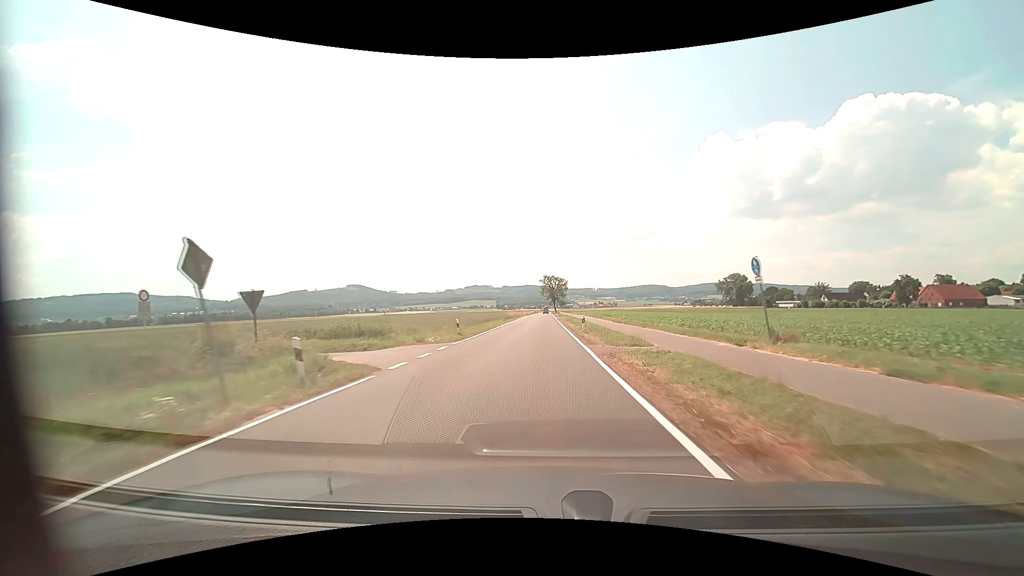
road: tertiary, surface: asphalt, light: Day
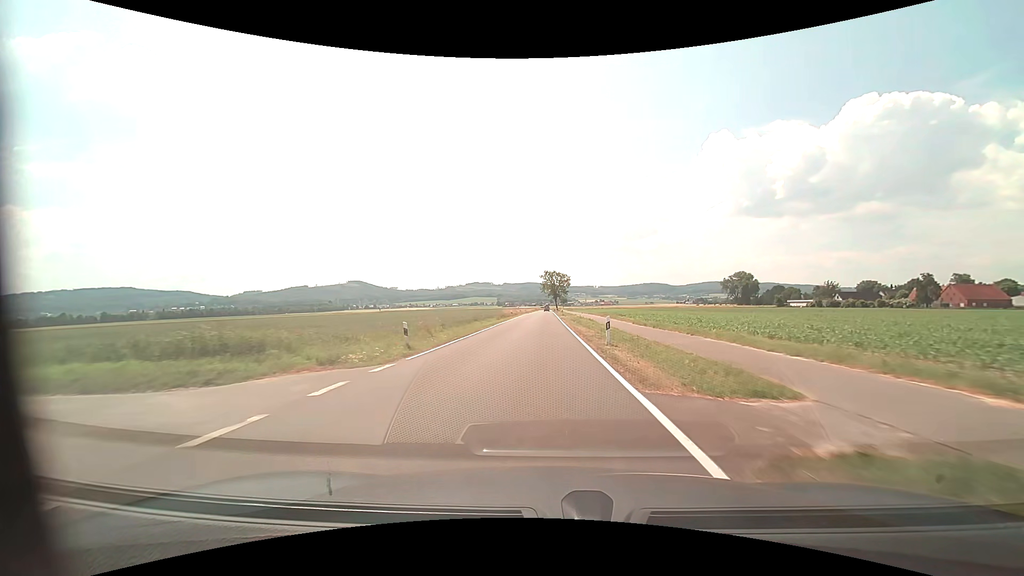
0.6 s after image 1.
(0.0, +10.4) m; 0°
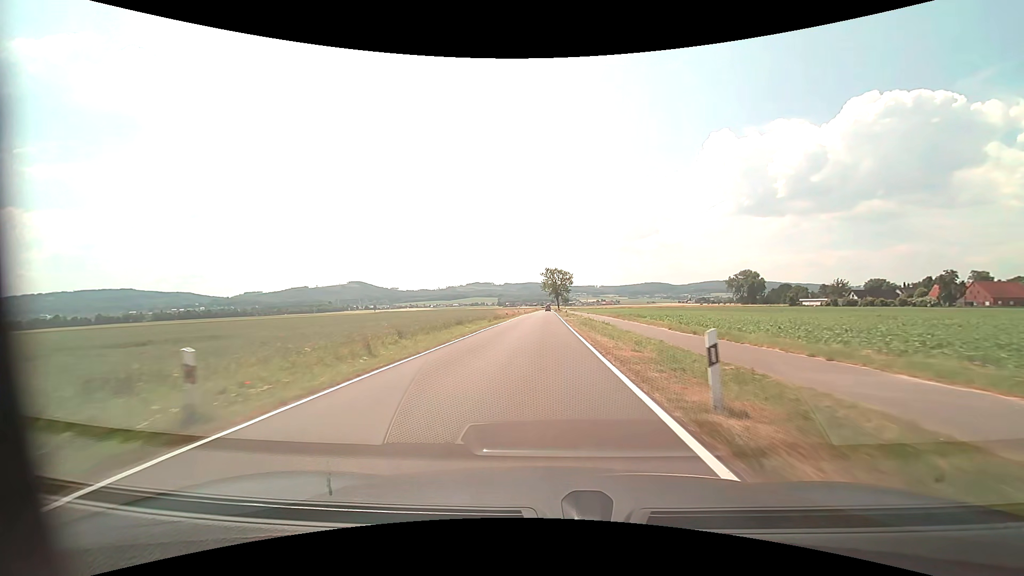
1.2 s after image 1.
(0.0, +10.5) m; 0°
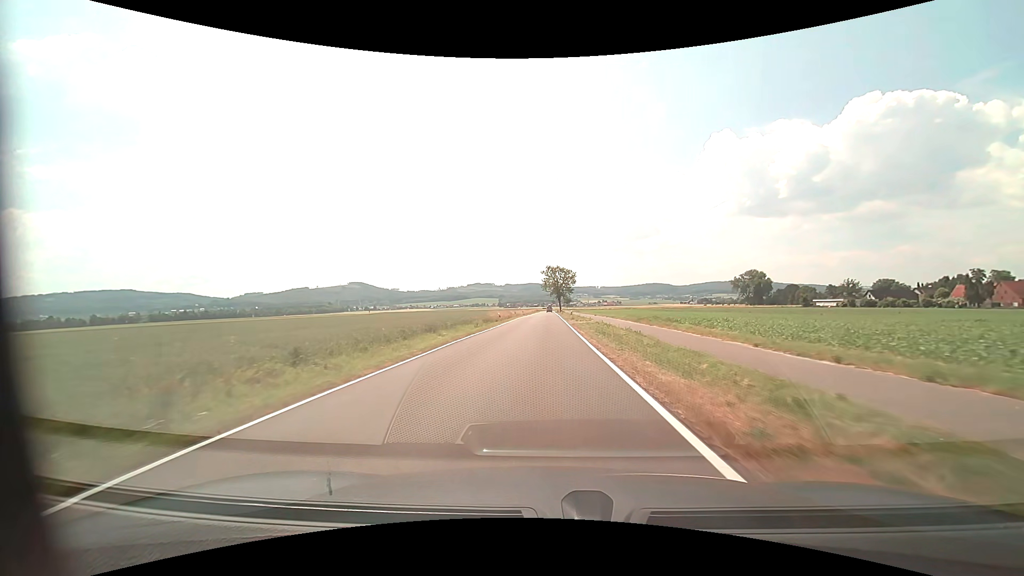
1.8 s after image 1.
(0.0, +10.5) m; 0°
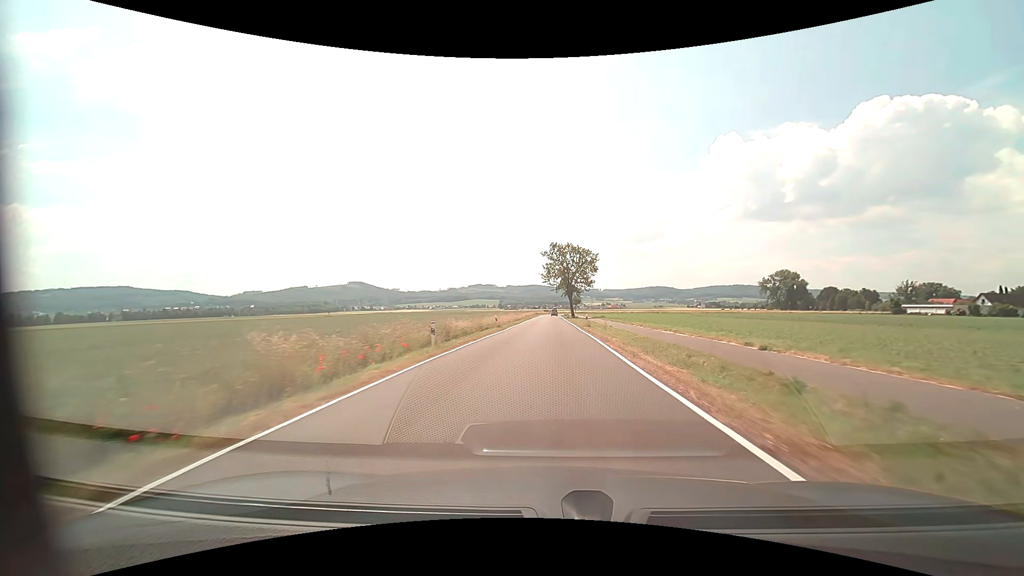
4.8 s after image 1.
(-0.2, +53.1) m; 0°
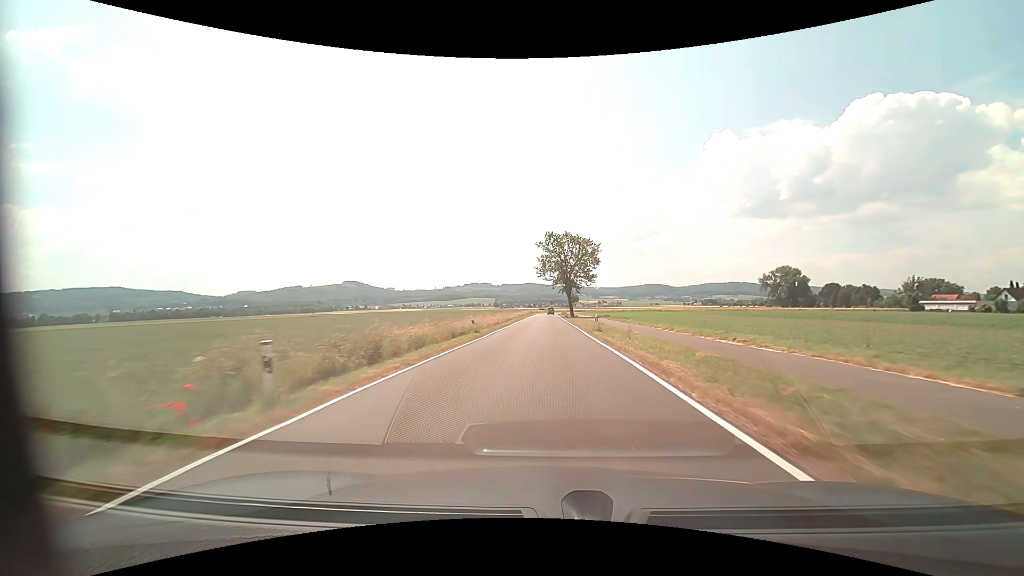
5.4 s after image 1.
(+0.1, +10.7) m; +1°
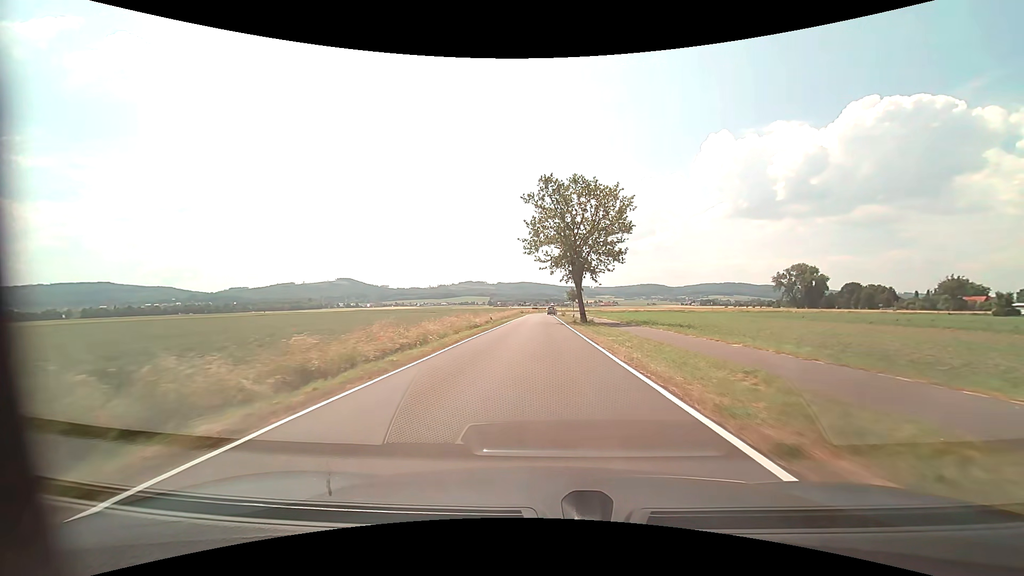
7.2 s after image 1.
(+0.1, +32.2) m; 0°
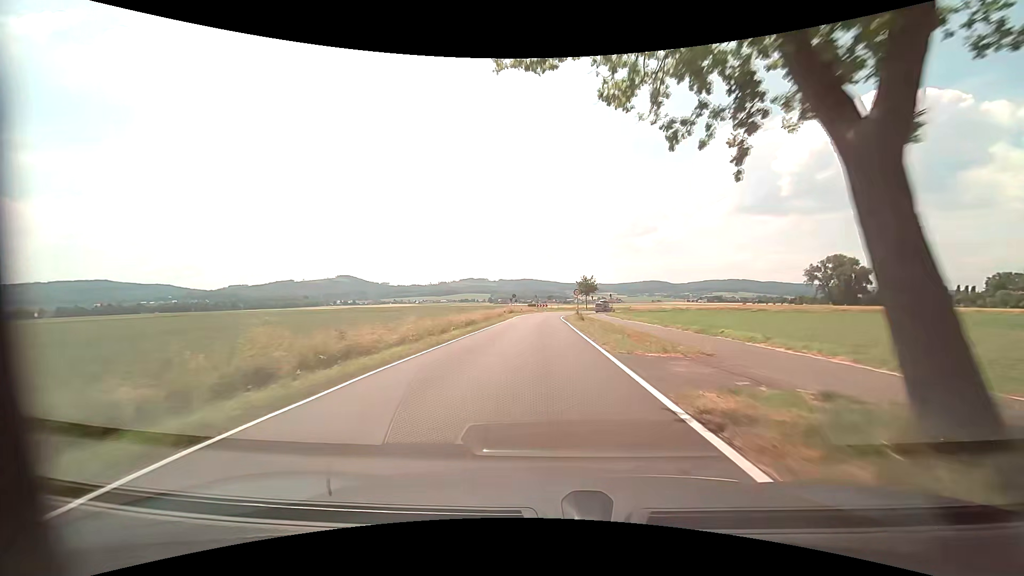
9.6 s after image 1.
(0.0, +40.6) m; 0°
